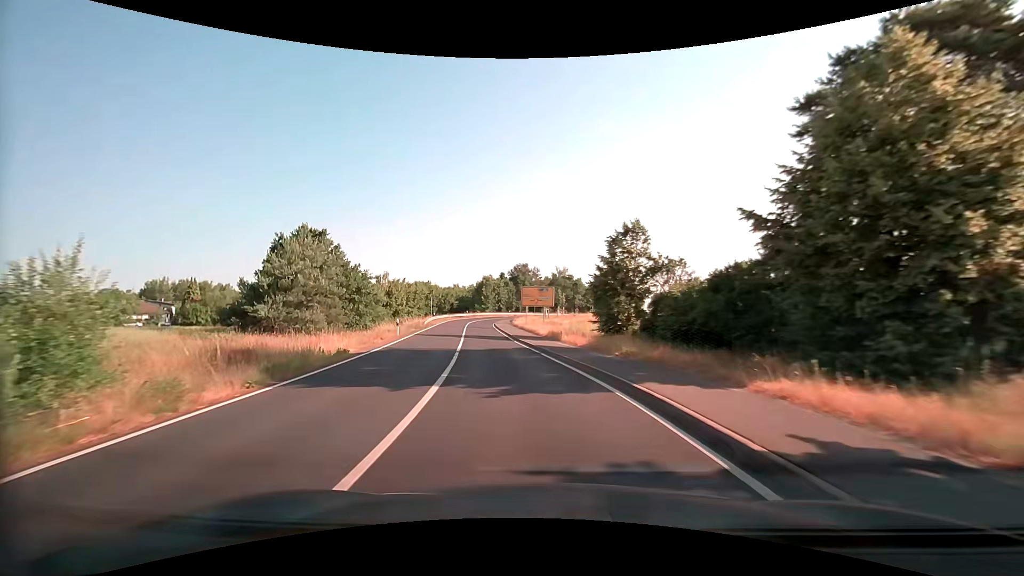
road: secondary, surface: asphalt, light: Day
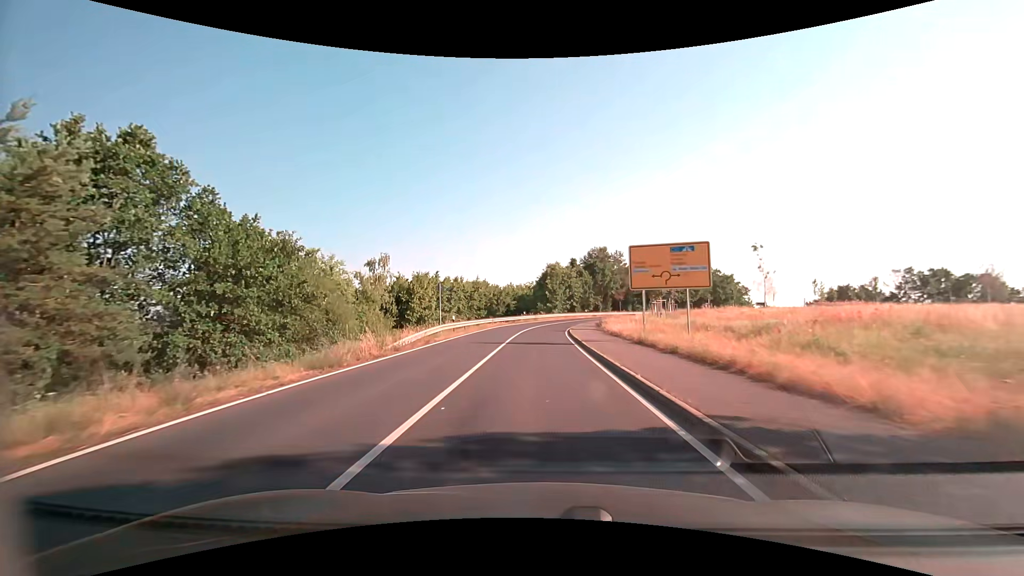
(-3.2, +31.4) m; -8°
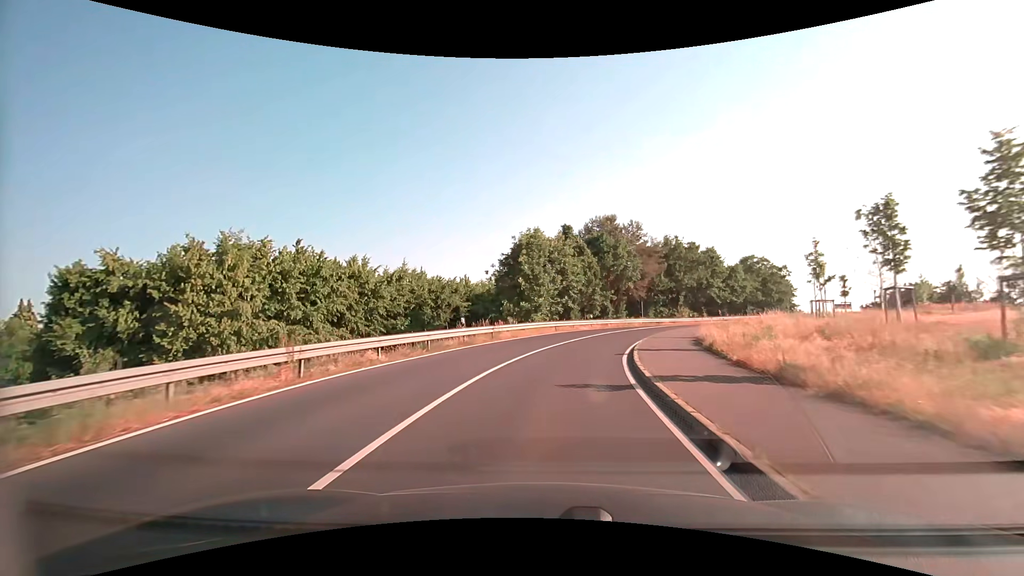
(0.0, +37.9) m; +2°
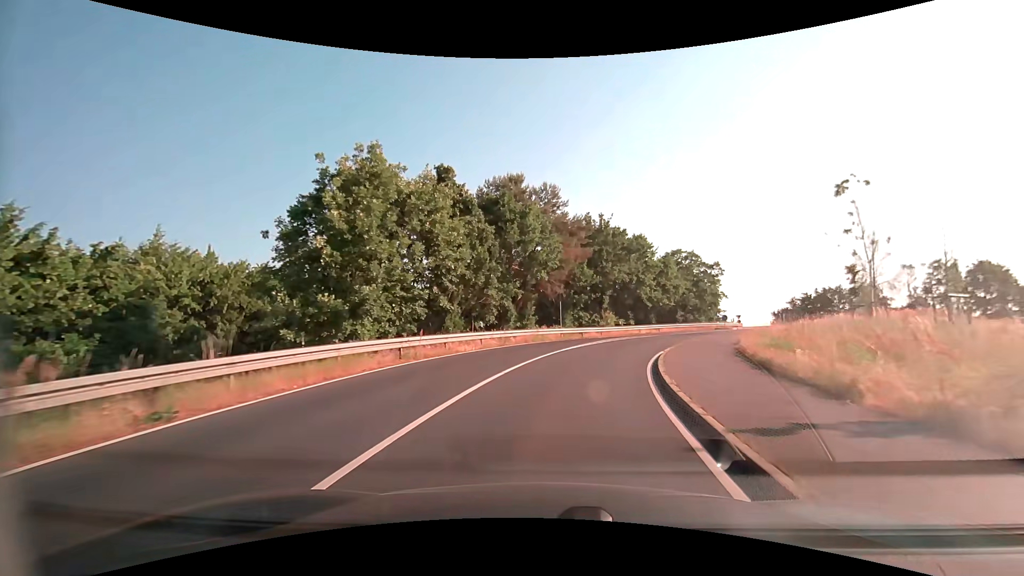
(+1.9, +21.3) m; +12°
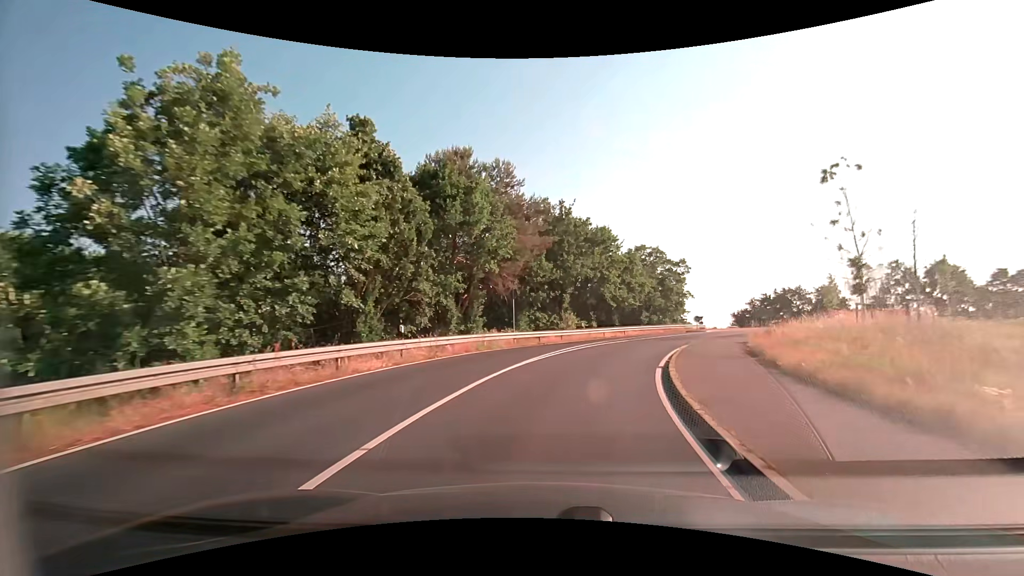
(+0.3, +6.9) m; +5°
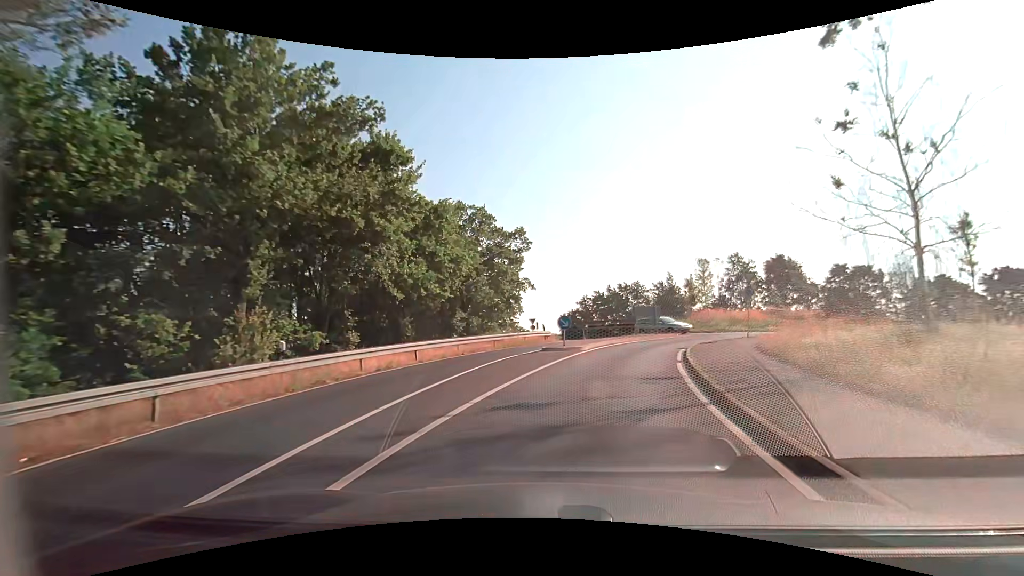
(+4.6, +25.5) m; +21°
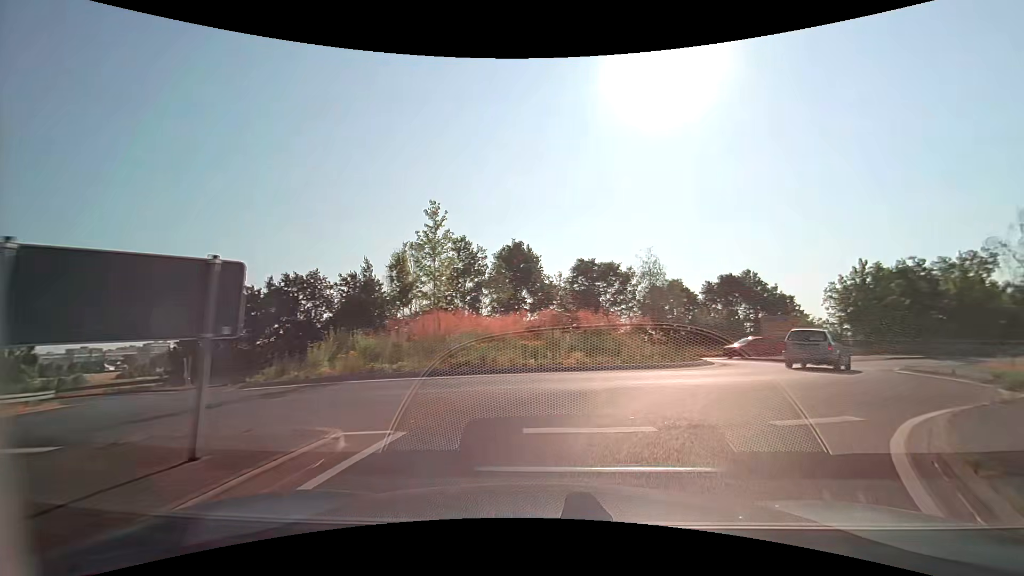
(+6.4, +27.3) m; +32°
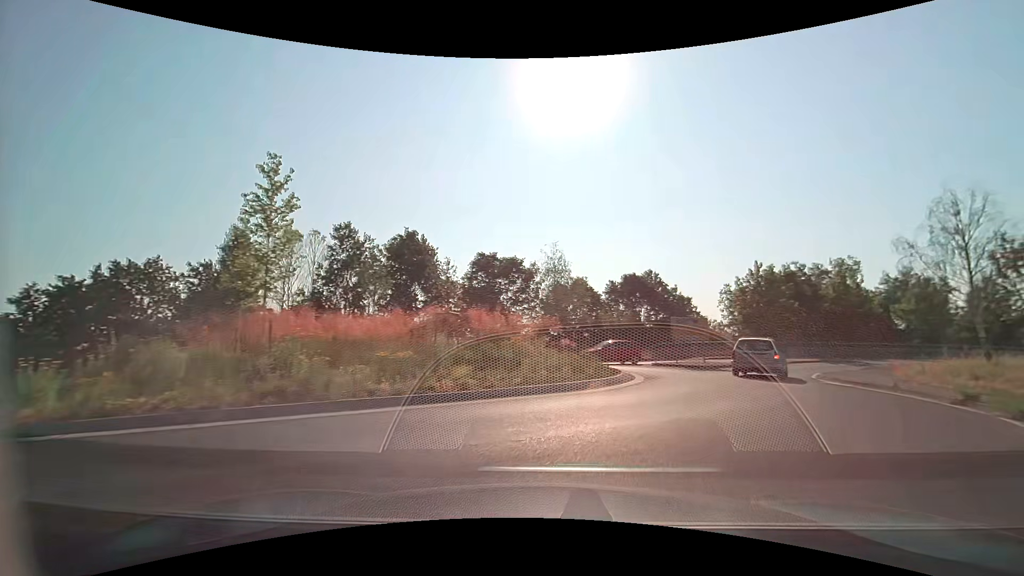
(+0.5, +5.0) m; +11°
(+2, +10) (+6, +19) (+11, +27) (+19, +34) (+27, +39) (+36, +43) (+46, +47) (+55, +51) (+64, +54) (+73, +58) m
